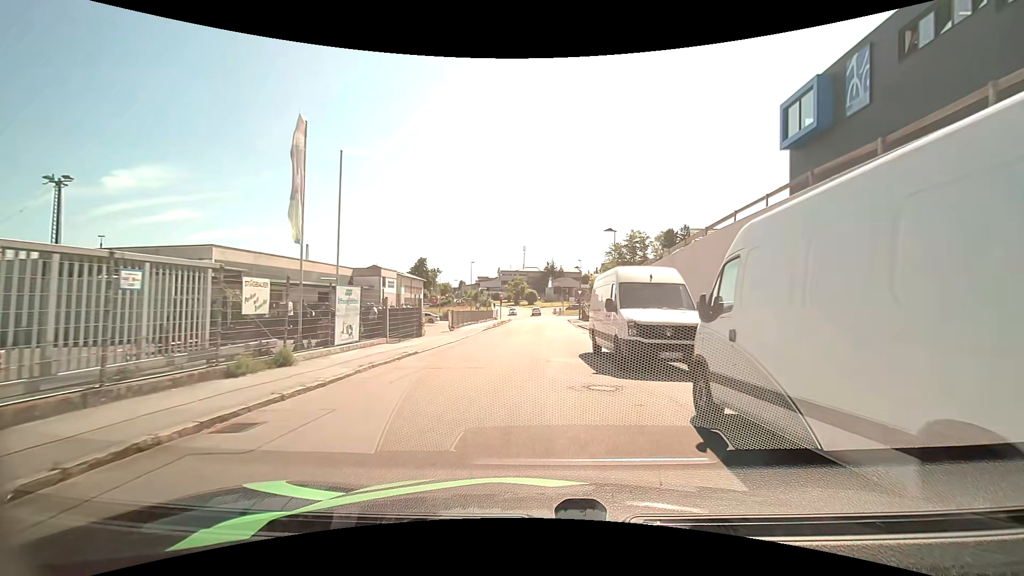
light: Day
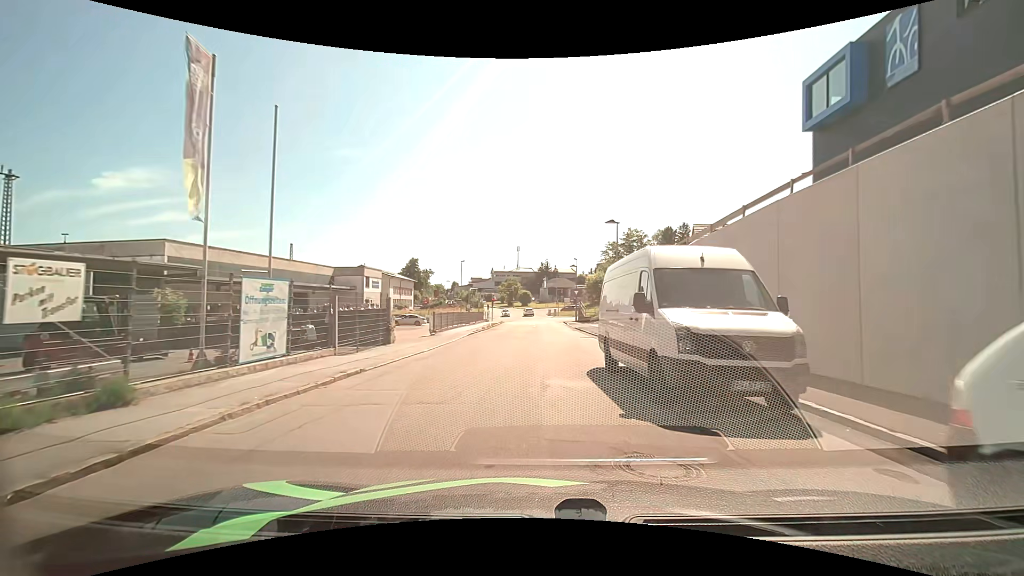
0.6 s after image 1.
(0.0, +4.4) m; 0°
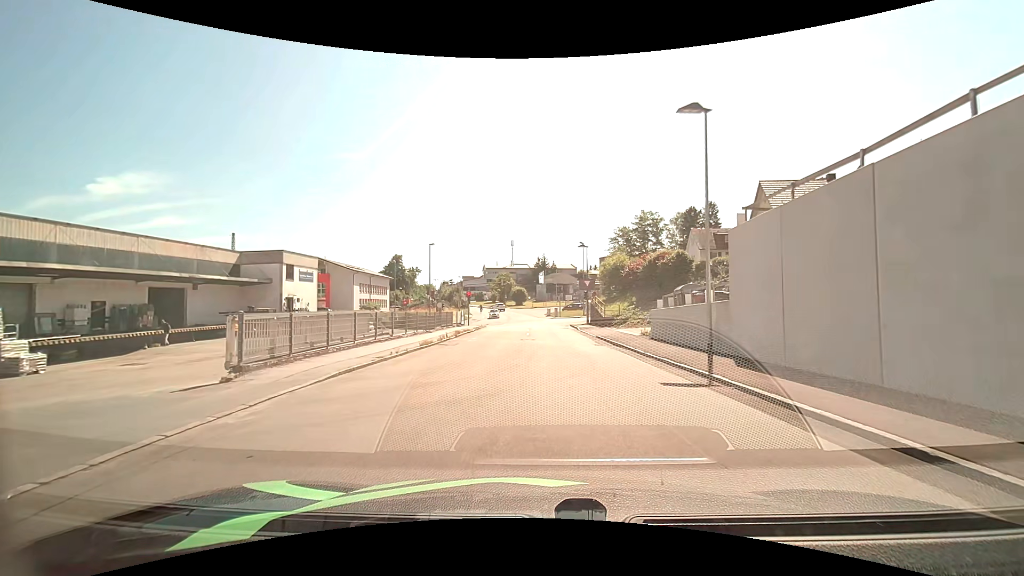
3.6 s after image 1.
(+0.1, +20.3) m; +1°
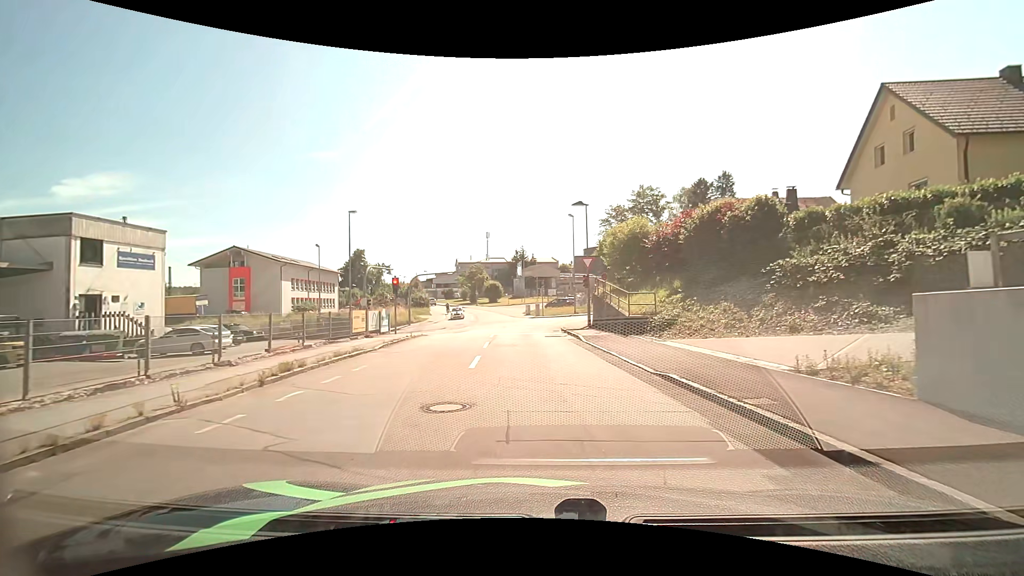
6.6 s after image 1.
(+0.1, +18.6) m; +2°
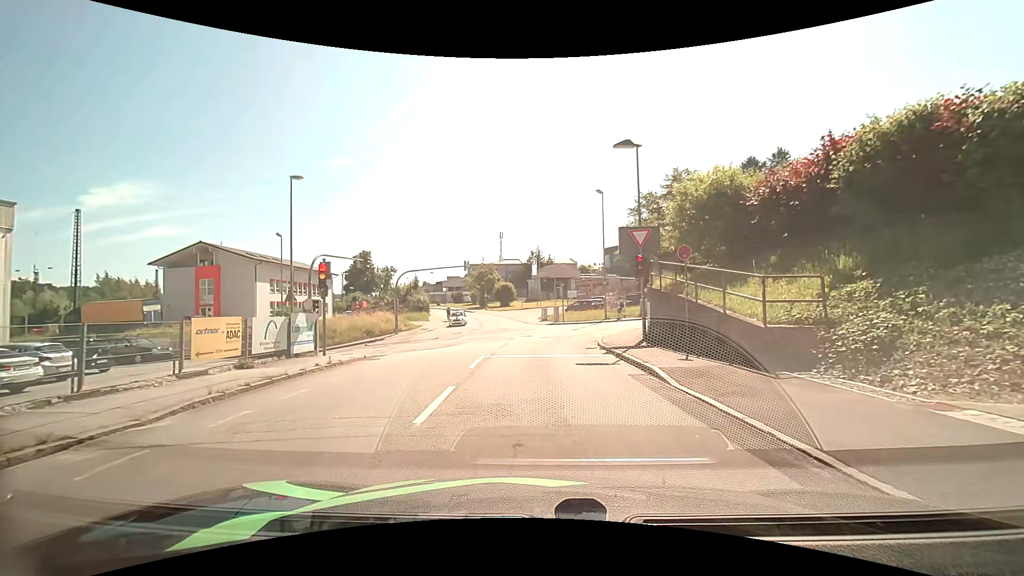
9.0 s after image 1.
(-0.2, +11.7) m; -2°
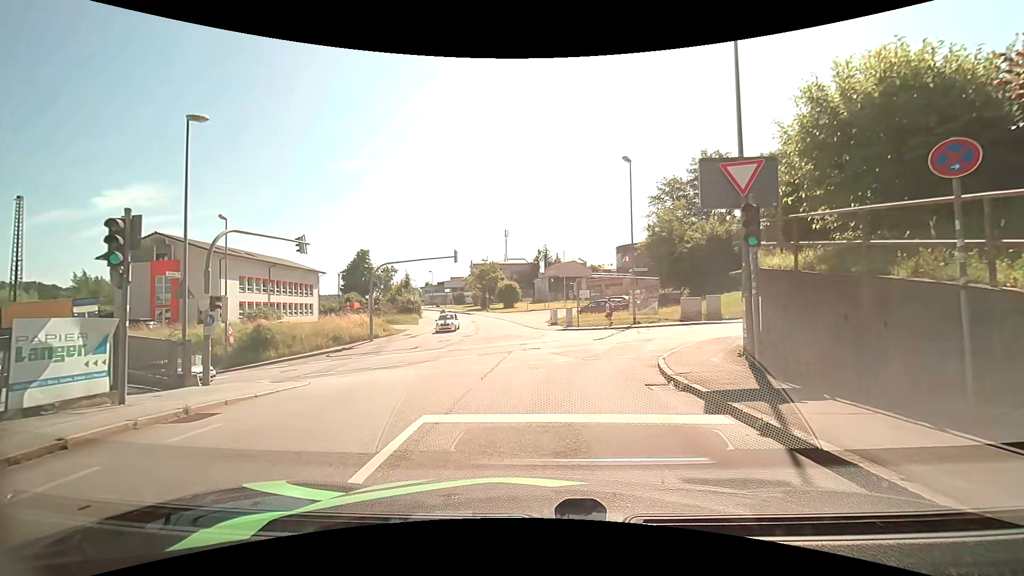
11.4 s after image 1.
(-0.1, +8.9) m; -2°
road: residential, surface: asphalt
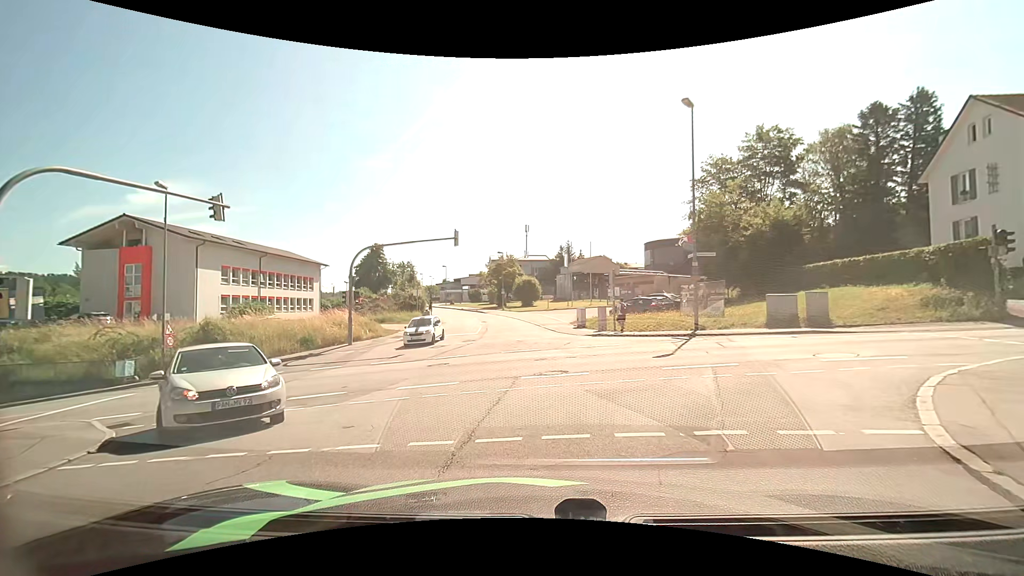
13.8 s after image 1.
(+0.1, +8.2) m; -1°
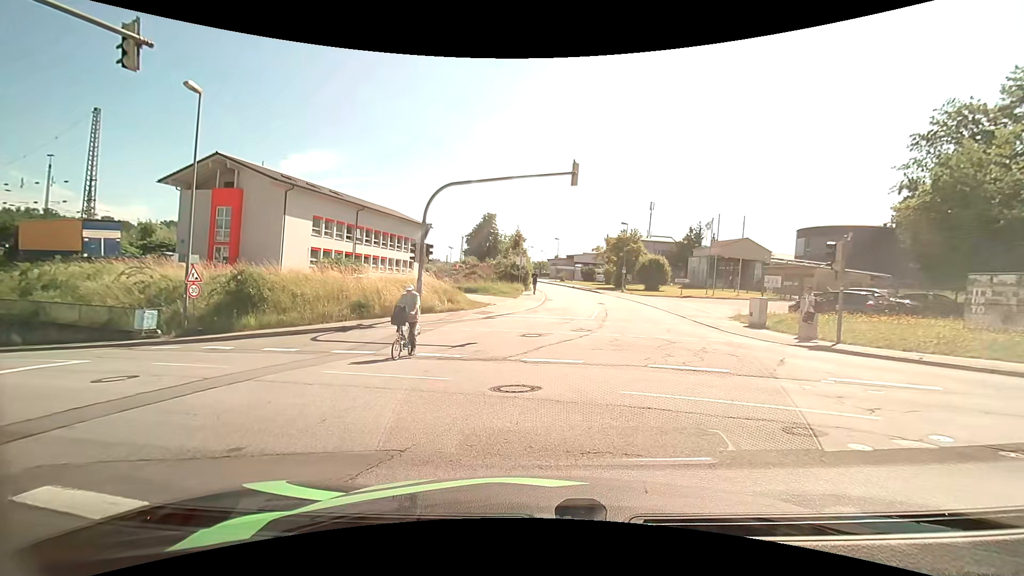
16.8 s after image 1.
(-1.1, +9.3) m; -13°
